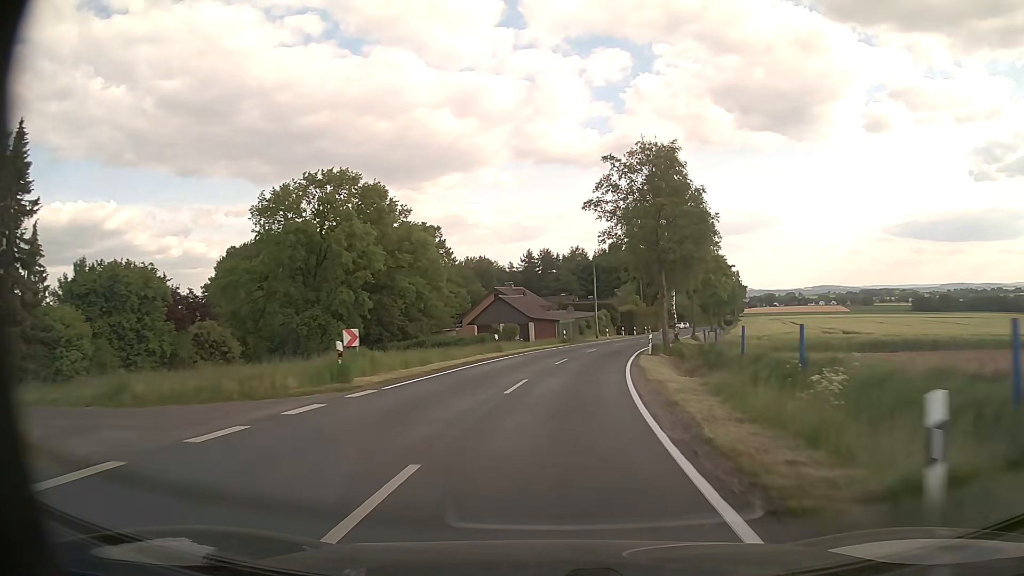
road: tertiary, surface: asphalt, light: Day
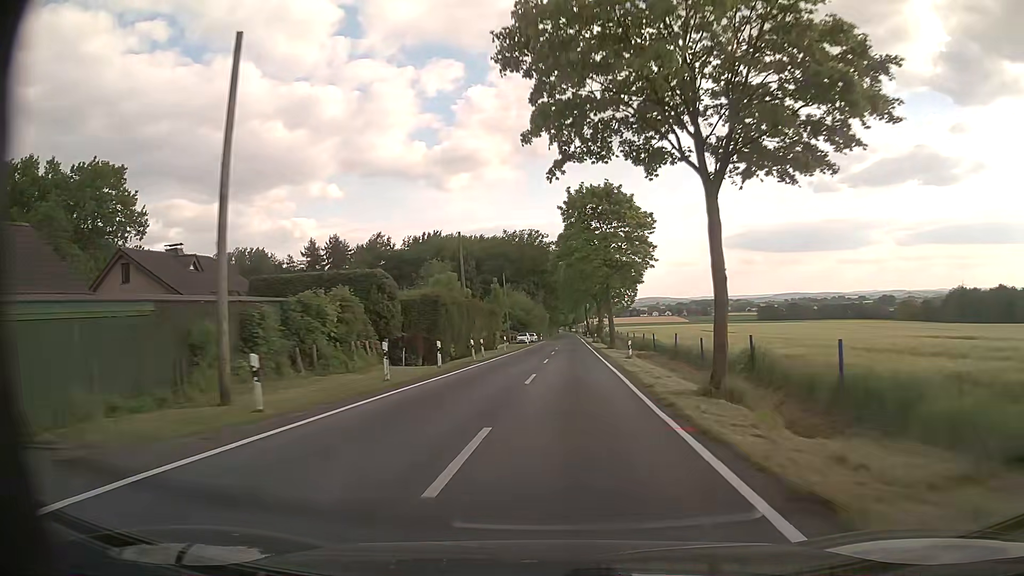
(+7.6, +55.9) m; +15°
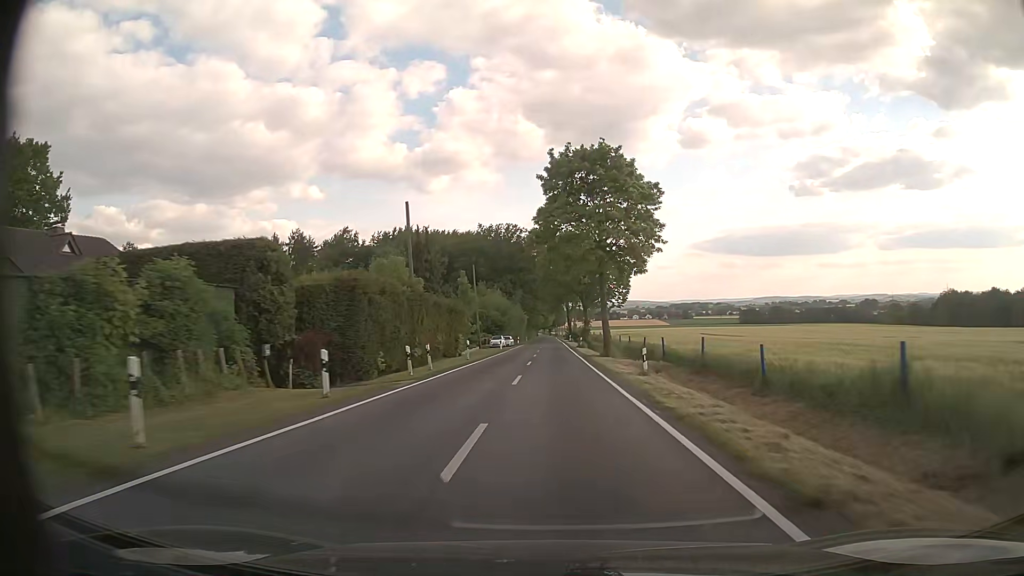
(+0.2, +11.3) m; +2°
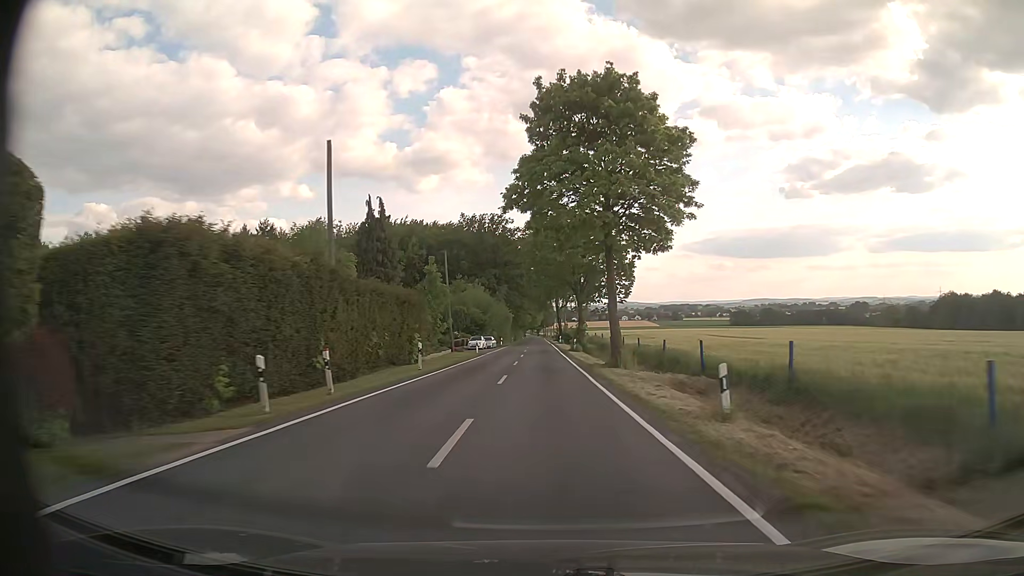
(+0.1, +11.3) m; +1°
